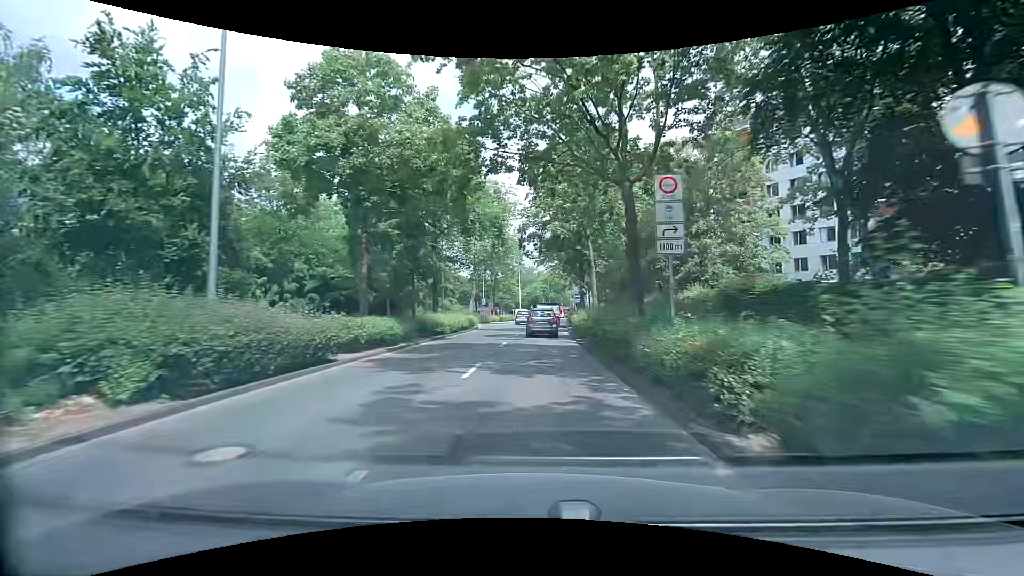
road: primary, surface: asphalt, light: Day
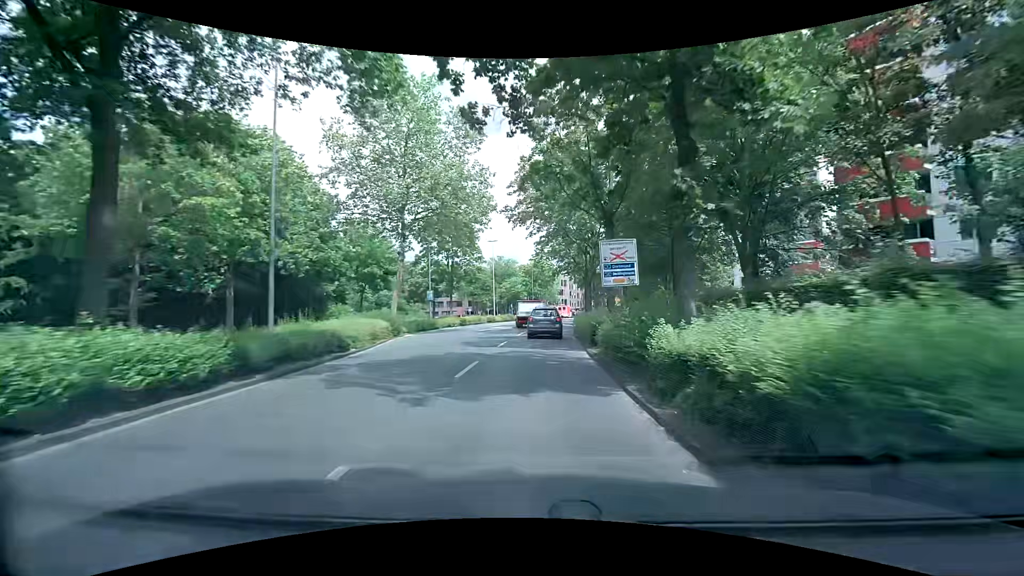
(0.0, +26.9) m; +1°
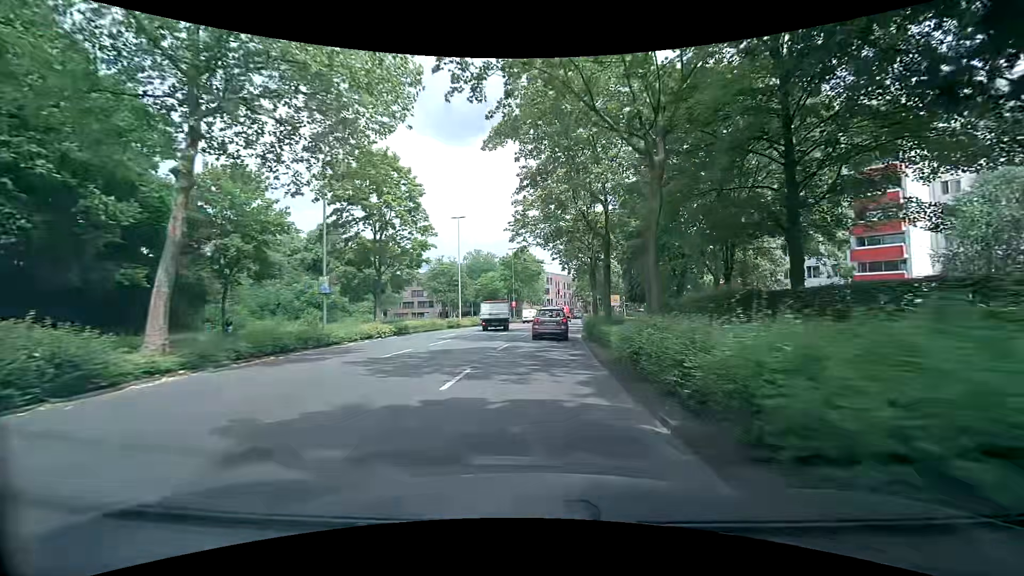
(+0.3, +19.7) m; +2°
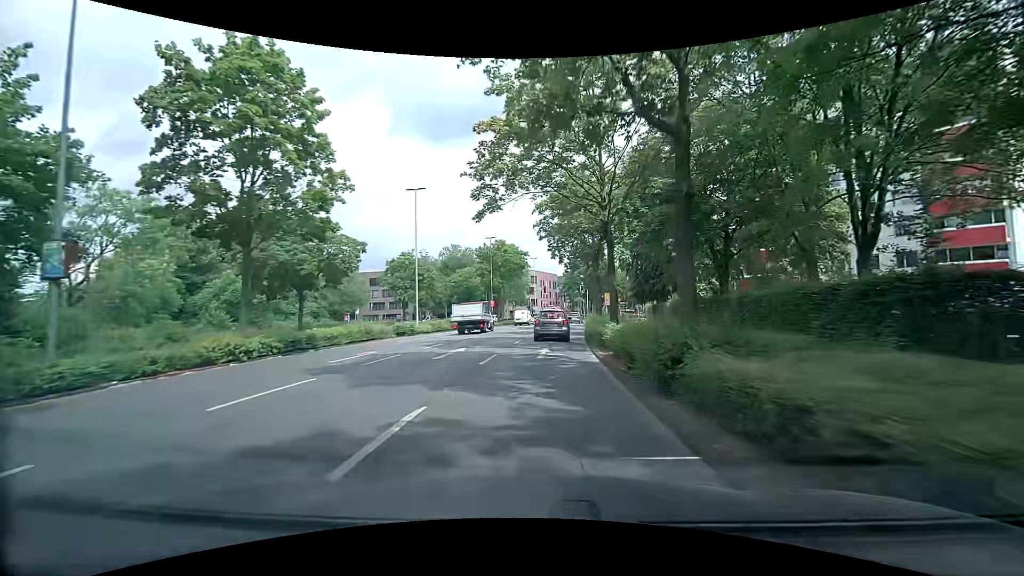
(+0.3, +13.5) m; +3°
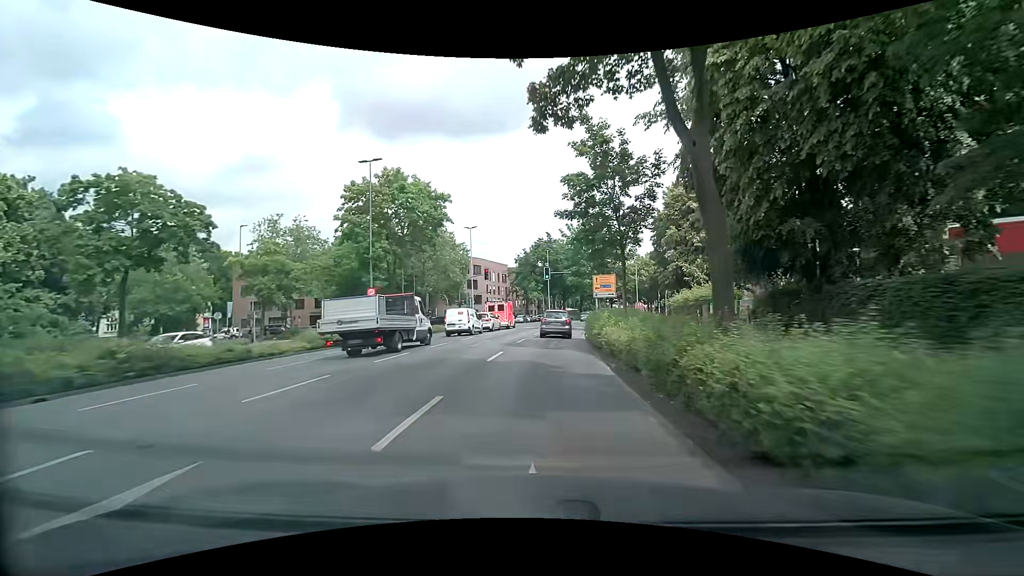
(+1.1, +35.3) m; +5°
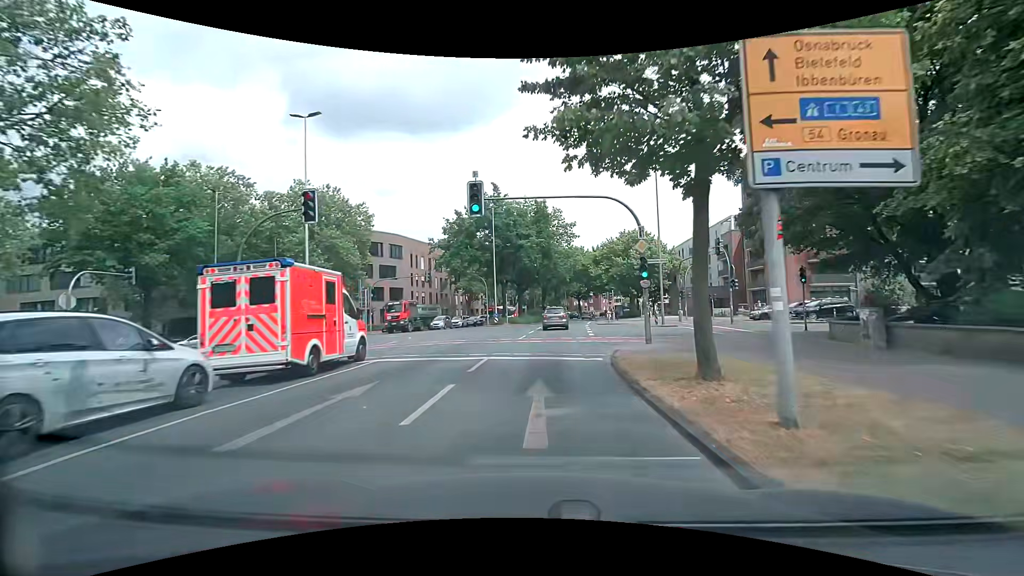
(+1.4, +34.7) m; +5°
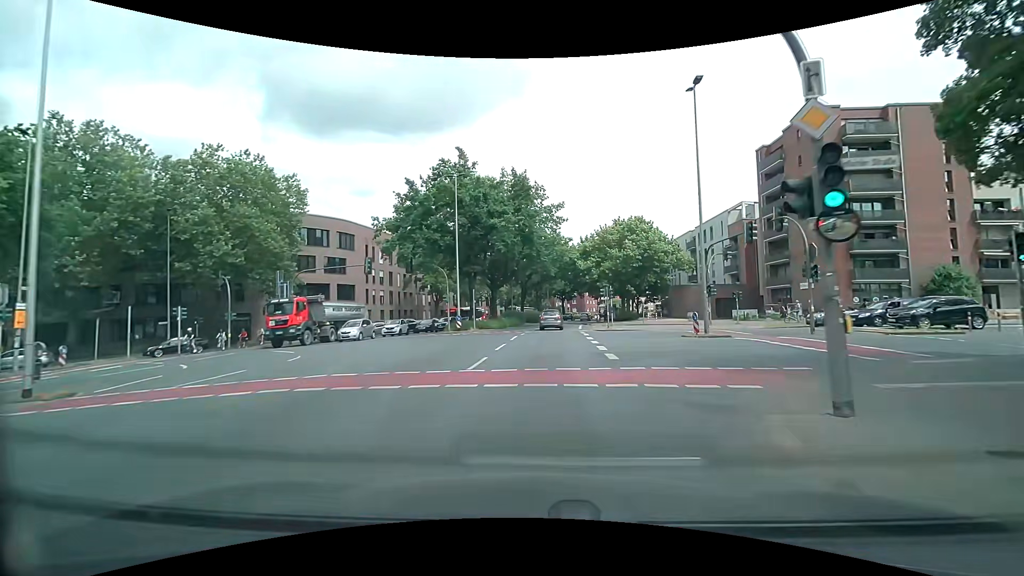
(+0.3, +13.1) m; +3°
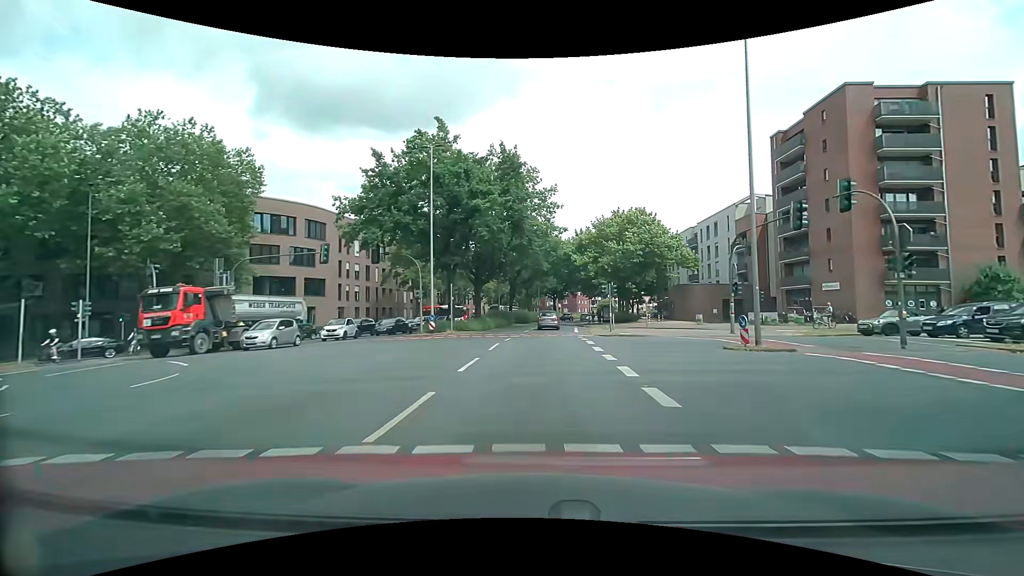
(-0.1, +6.5) m; 0°
(0, +10) (+1, +20) (+1, +30) (+1, +40) (+2, +50) (+2, +60) (+4, +70) (+5, +80) (+7, +90) (+9, +99) m
